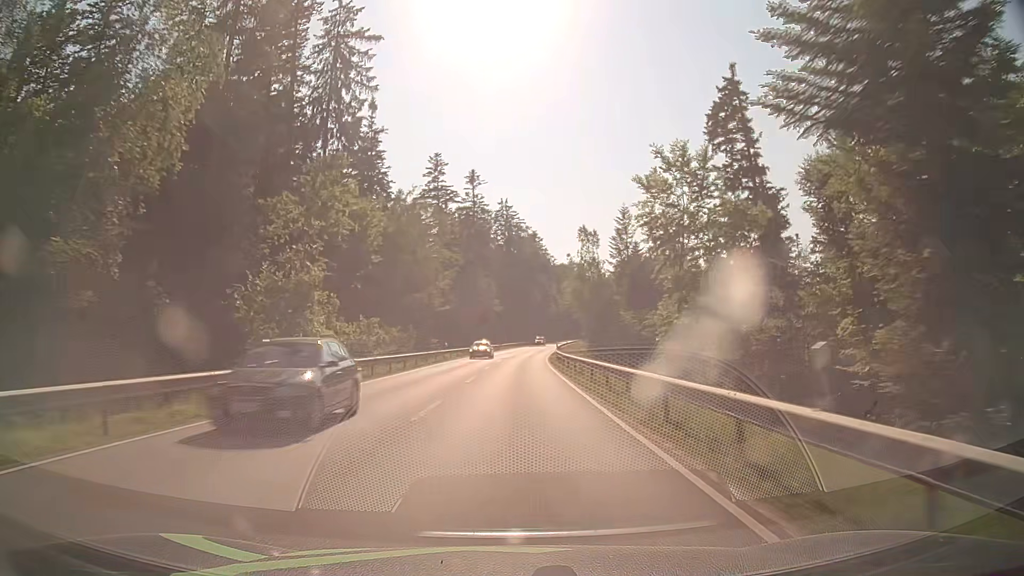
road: secondary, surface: asphalt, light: Day
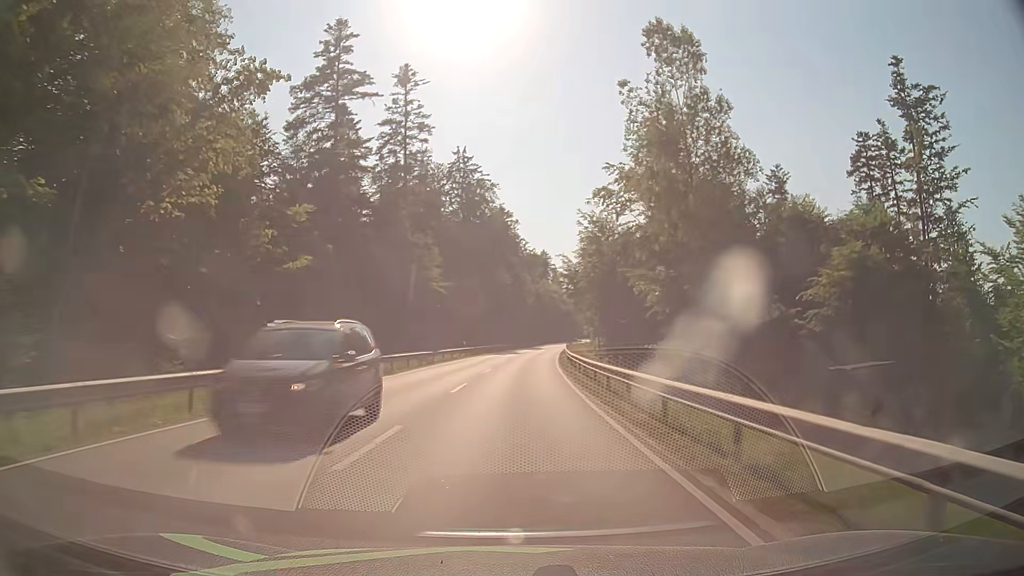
(+1.6, +52.5) m; +3°
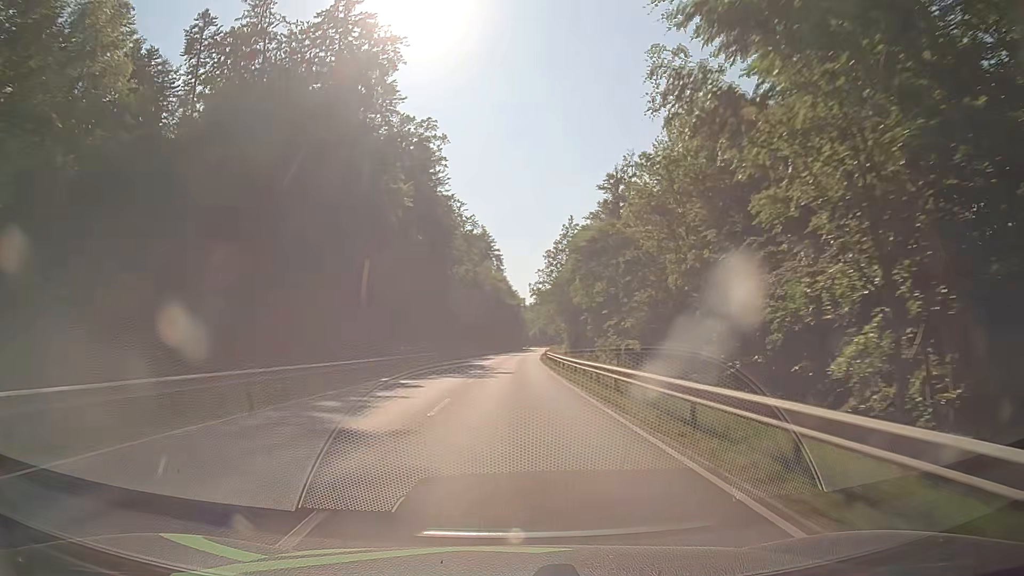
(+3.0, +65.6) m; +6°
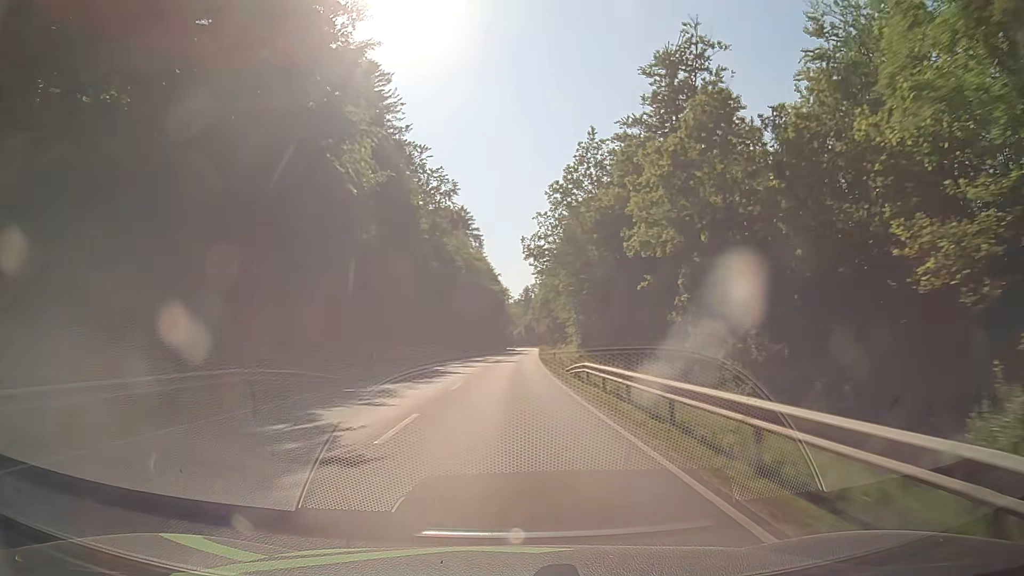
(+0.5, +39.8) m; +2°
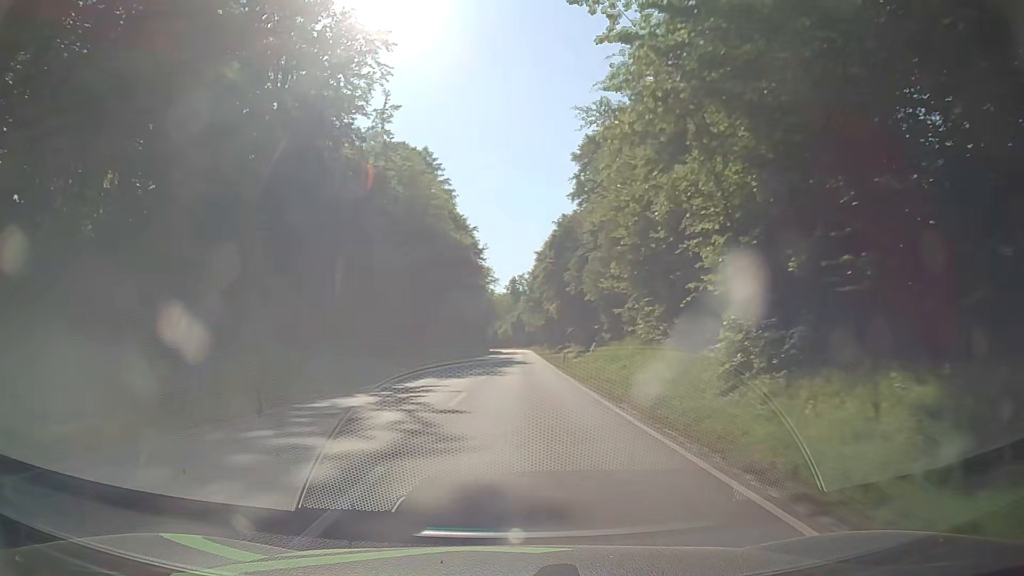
(+0.2, +53.8) m; +1°
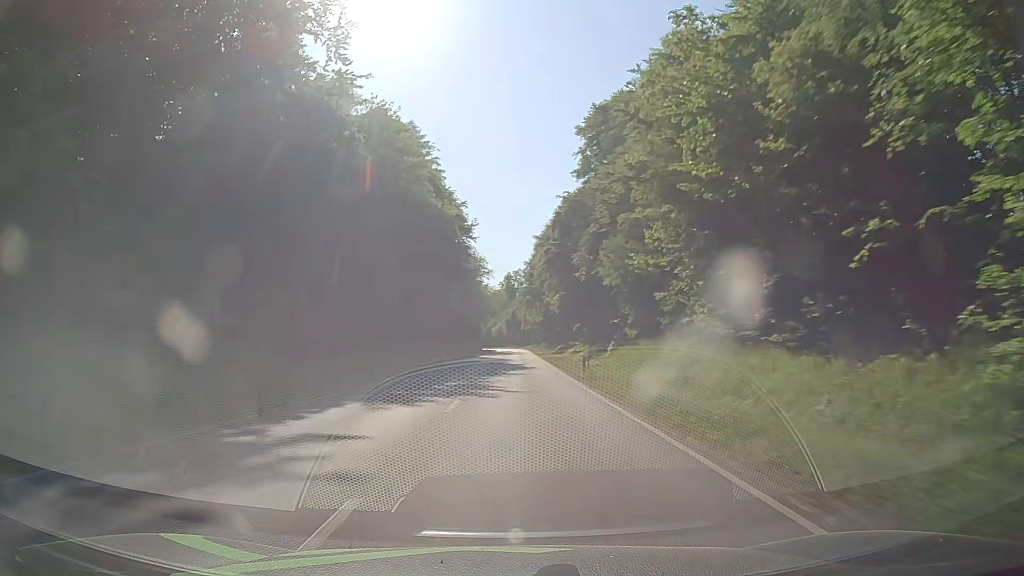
(+0.1, +13.5) m; +1°
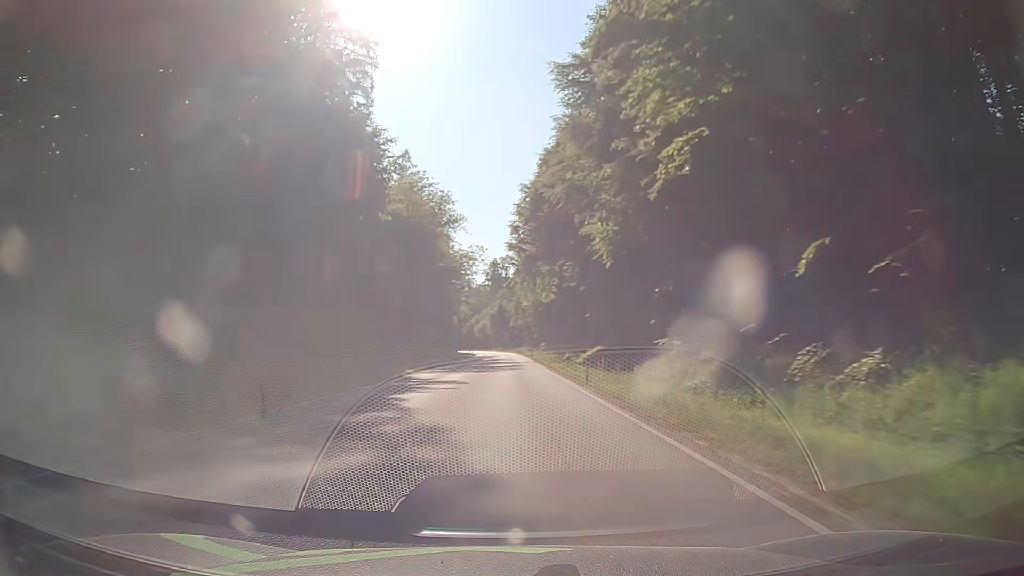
(+0.4, +54.1) m; +1°
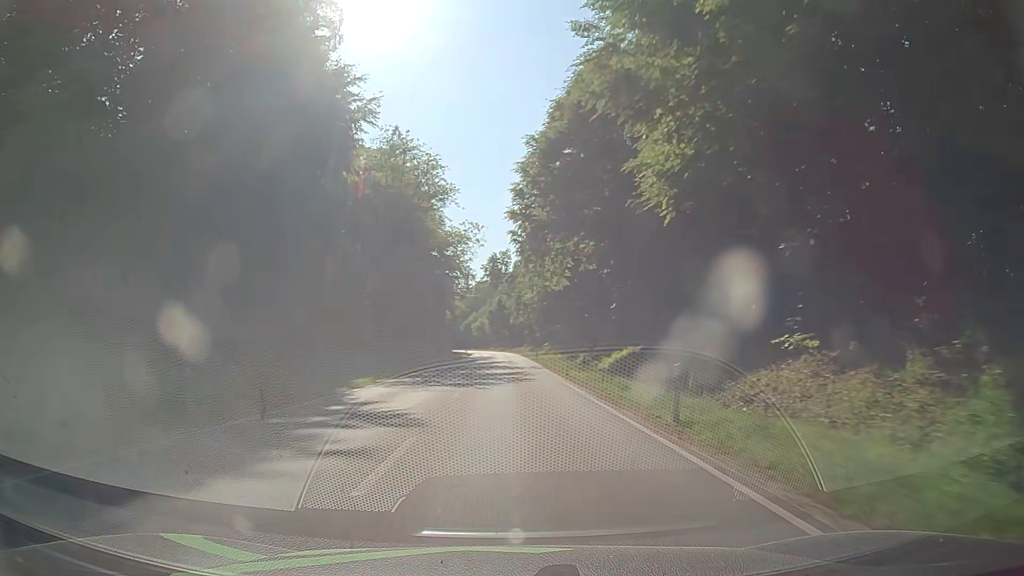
(0.0, +13.5) m; -1°
(0, +10) (0, +20) (0, +30) (+1, +40) (+1, +50) (+1, +60) (+1, +70) (+1, +80) (+1, +90) (+1, +100) m
